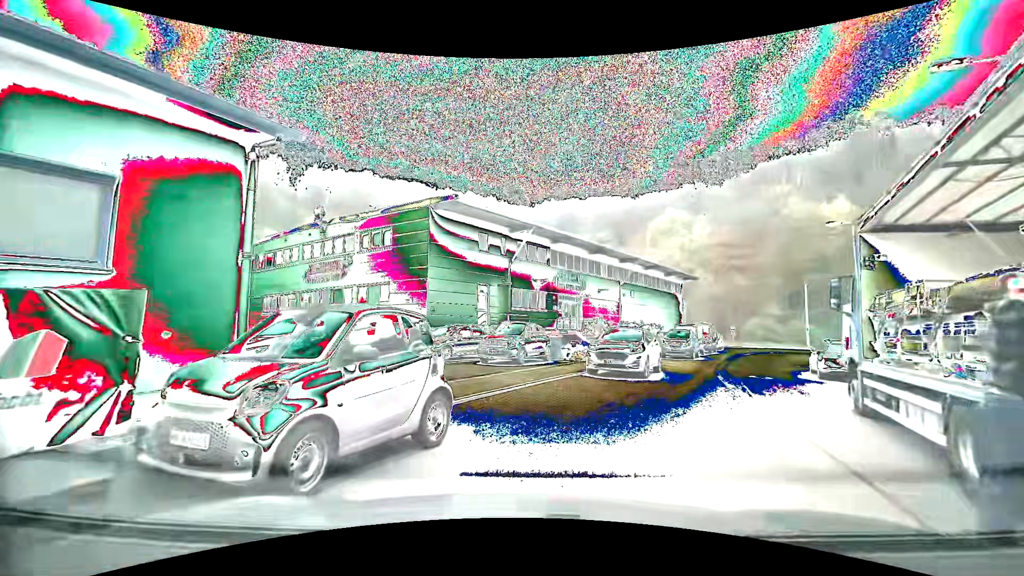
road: unclassified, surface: asphalt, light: Day
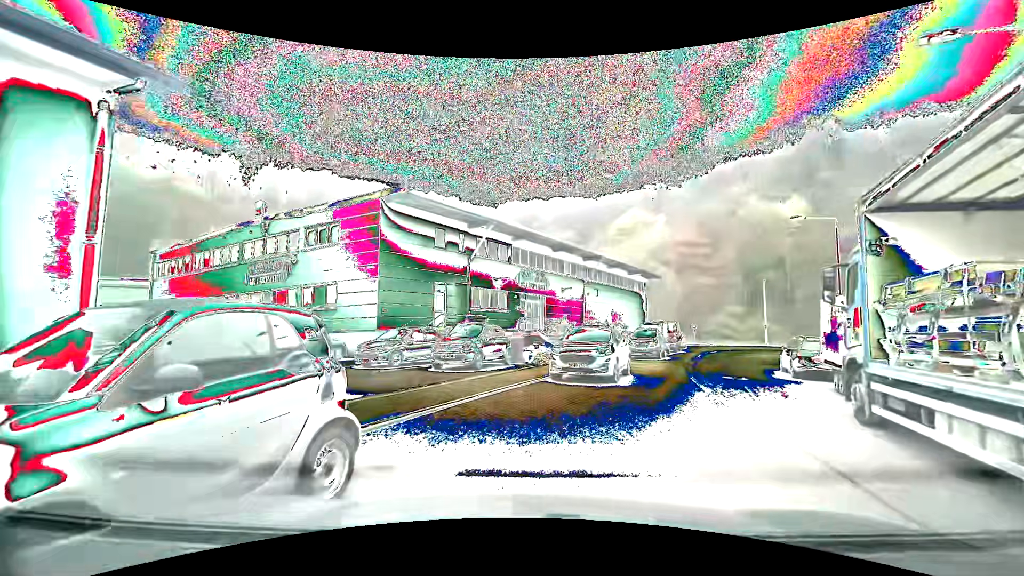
(+0.1, +1.8) m; +2°
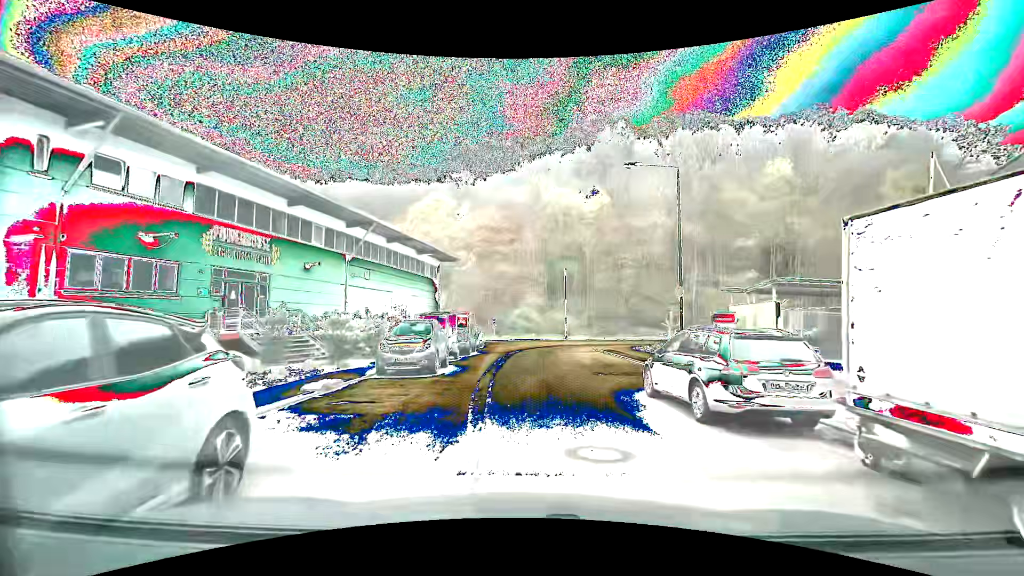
(+3.6, +12.1) m; +23°
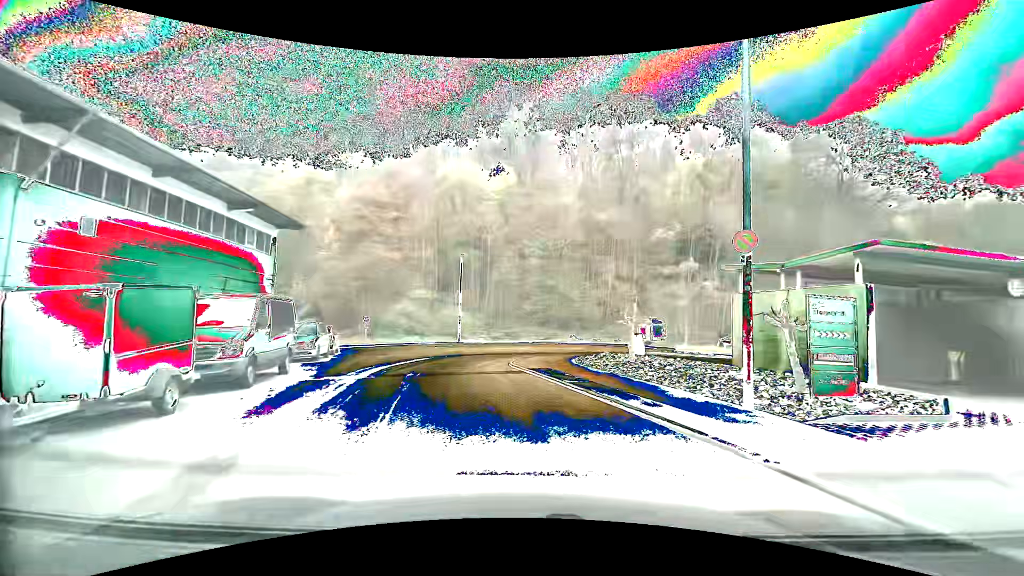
(+0.3, +13.0) m; +11°
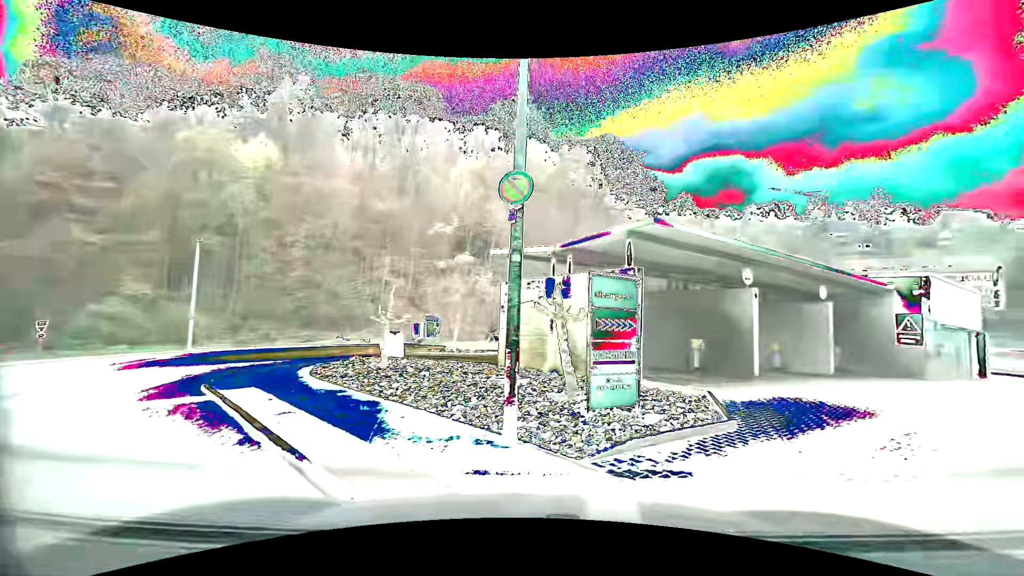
(+0.8, +3.6) m; +25°
